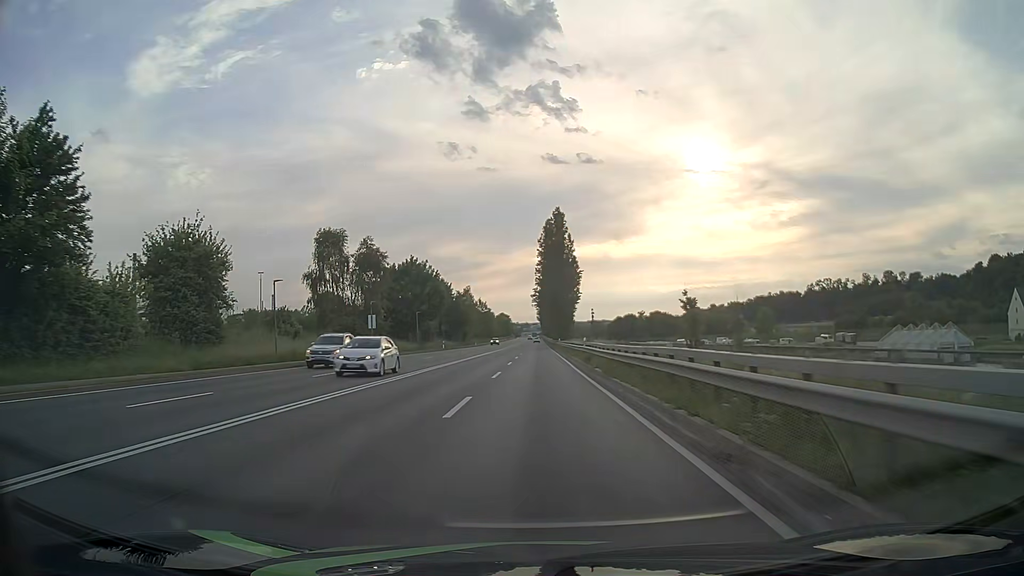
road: primary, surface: asphalt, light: Day
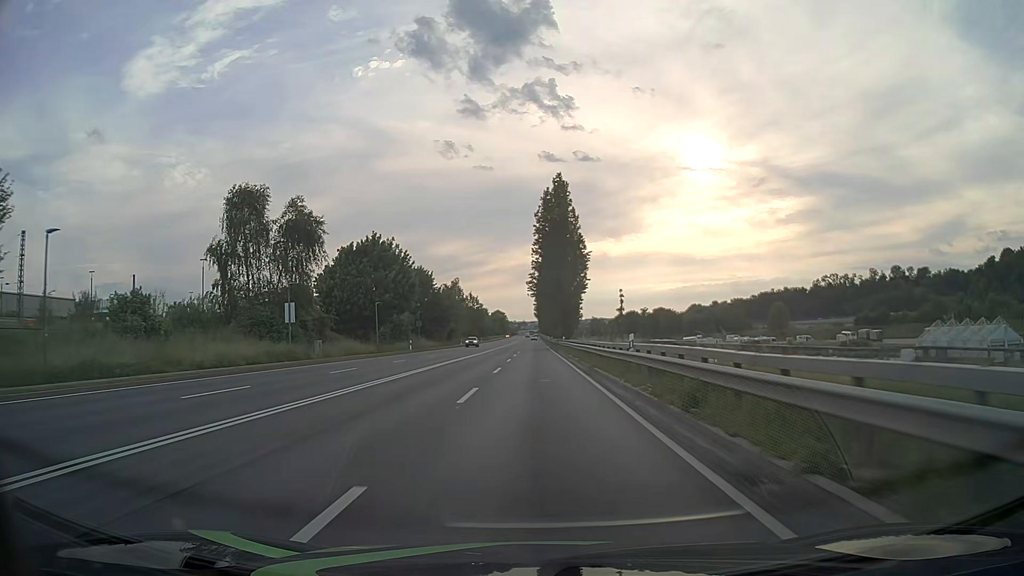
(+0.1, +21.5) m; 0°
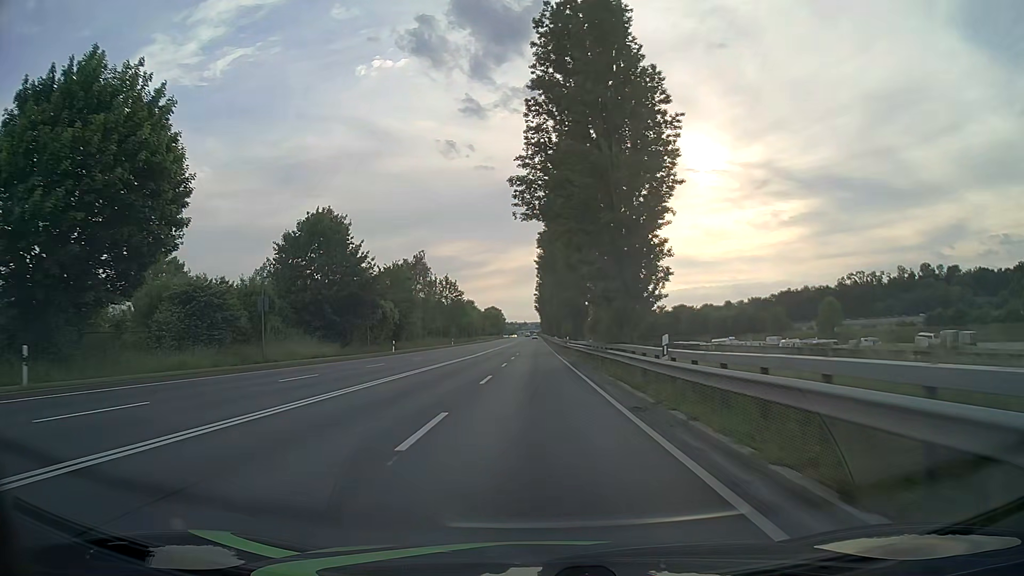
(-0.1, +53.7) m; 0°
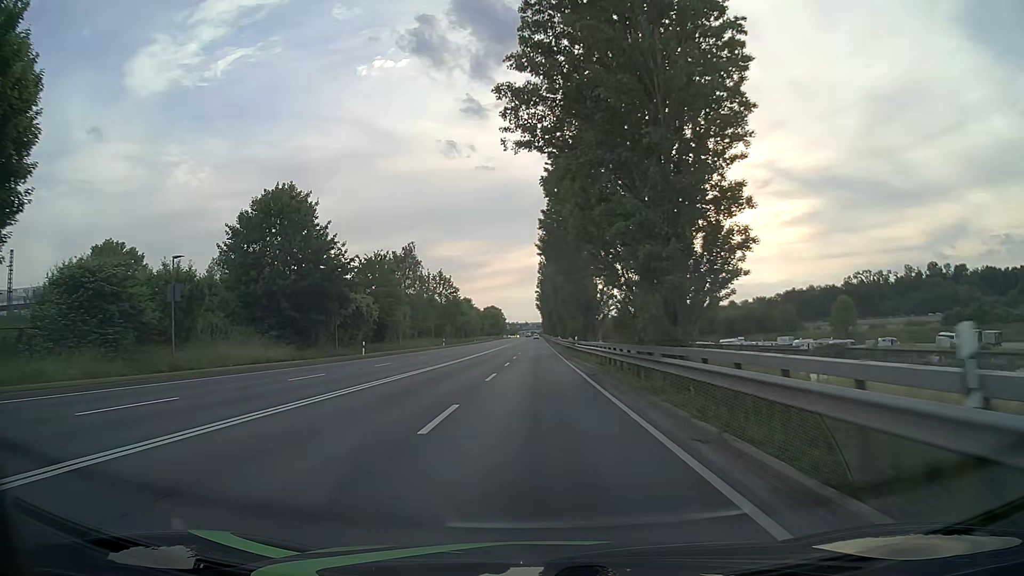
(0.0, +10.7) m; 0°
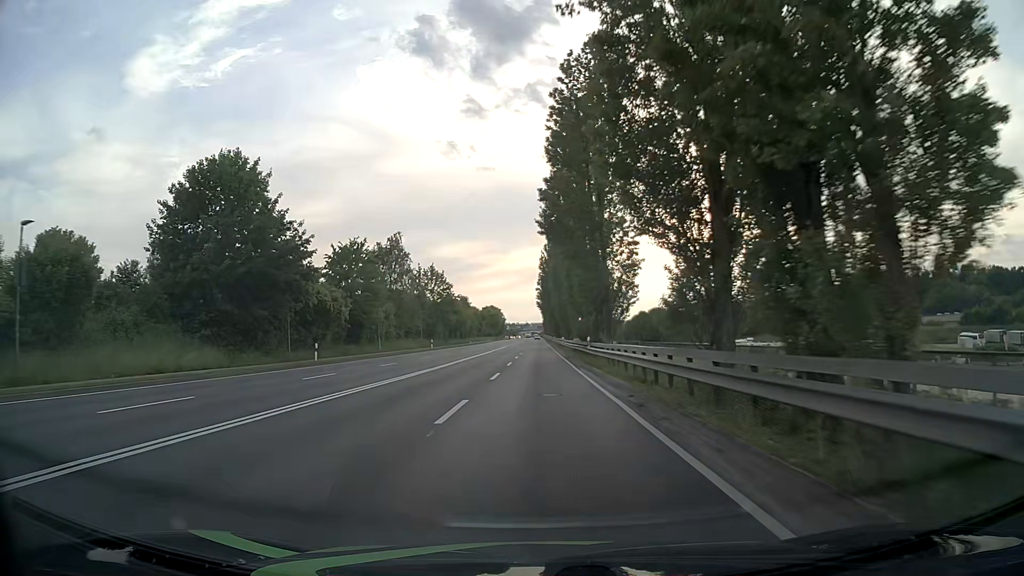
(0.0, +10.7) m; 0°
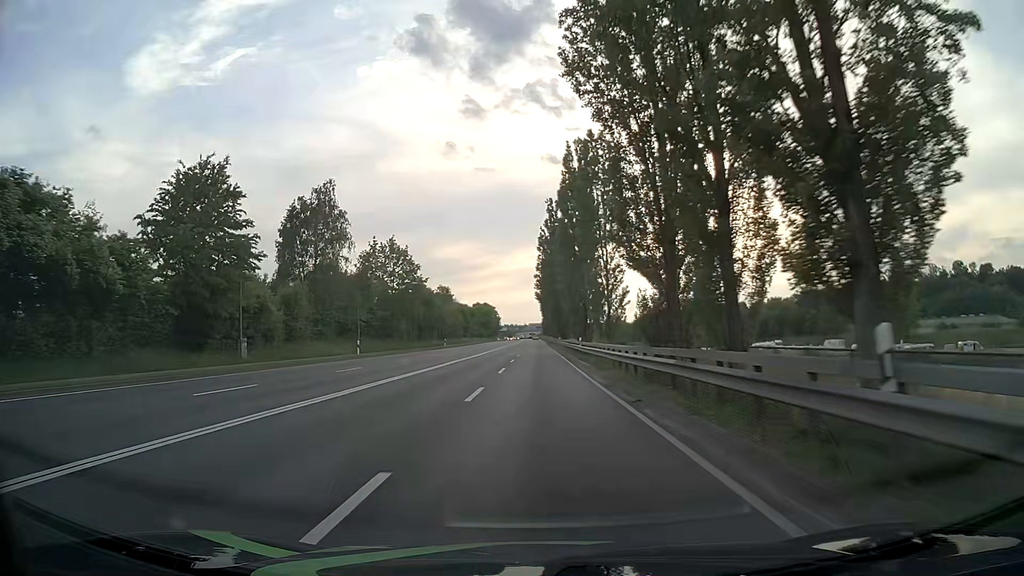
(-0.1, +32.2) m; 0°
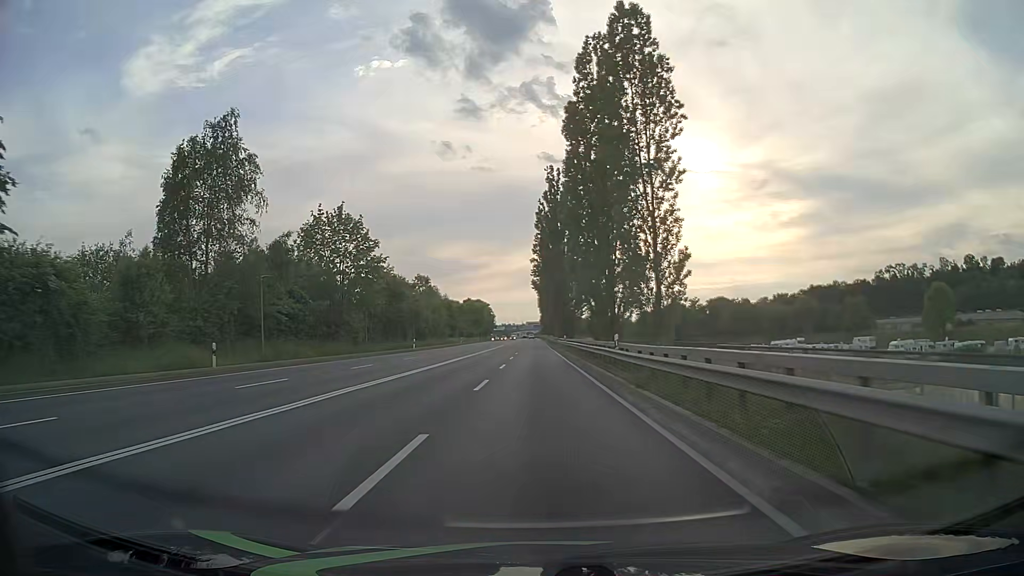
(0.0, +21.5) m; 0°
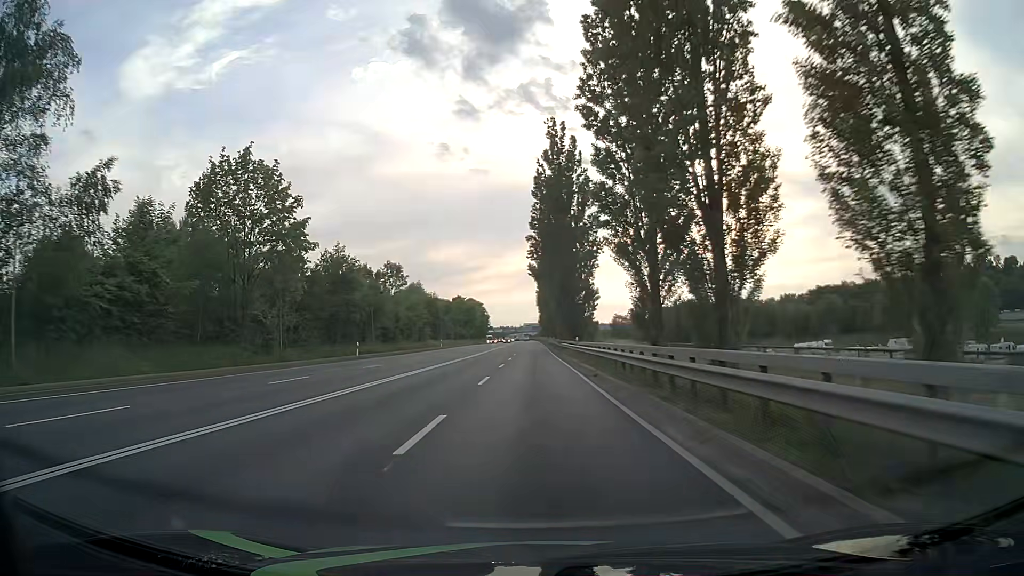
(+0.2, +21.4) m; +1°
(0, +10) (0, +20) (0, +30) (0, +40) (0, +50) (0, +60) (0, +70) (0, +80) (0, +90) (0, +100) m
